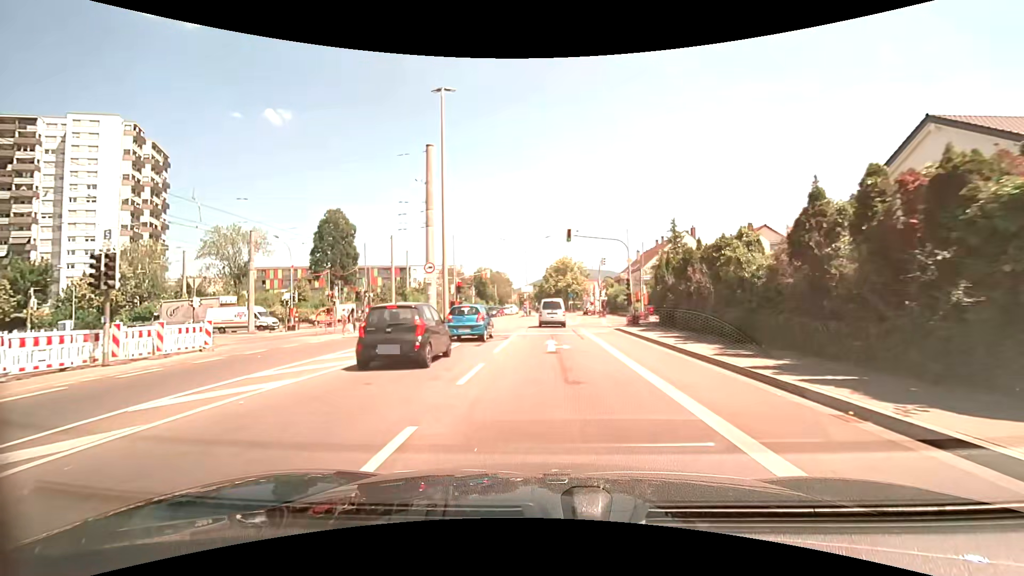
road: tertiary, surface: asphalt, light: Day
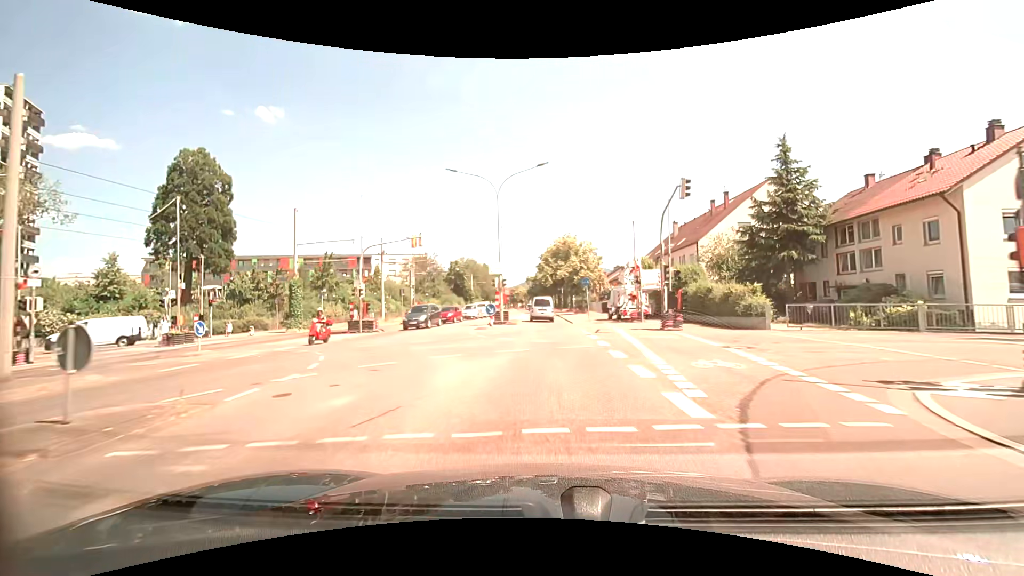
(+0.3, +31.6) m; 0°
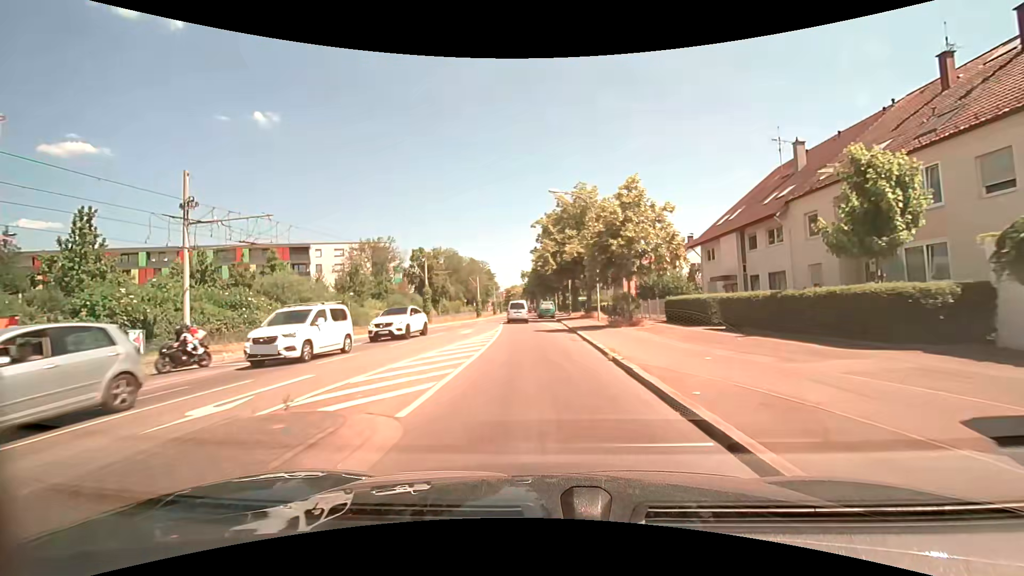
(+0.3, +33.1) m; 0°
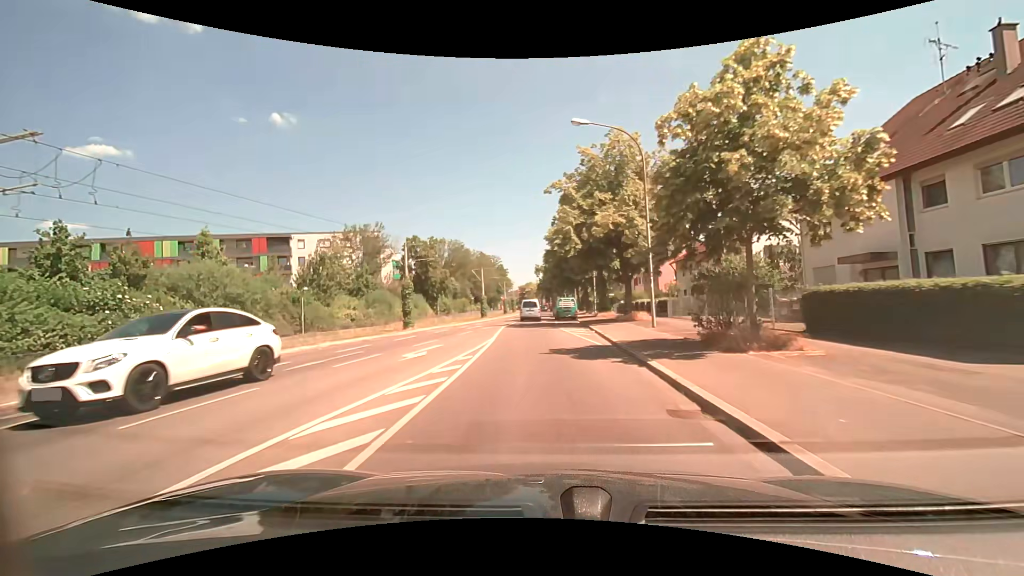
(-0.2, +13.6) m; -2°
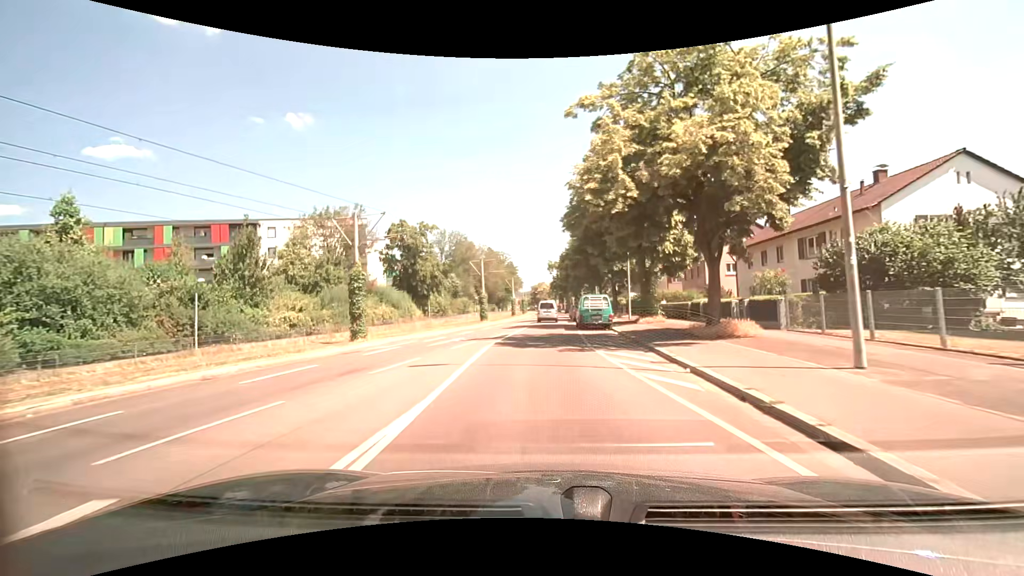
(-0.3, +13.8) m; -1°
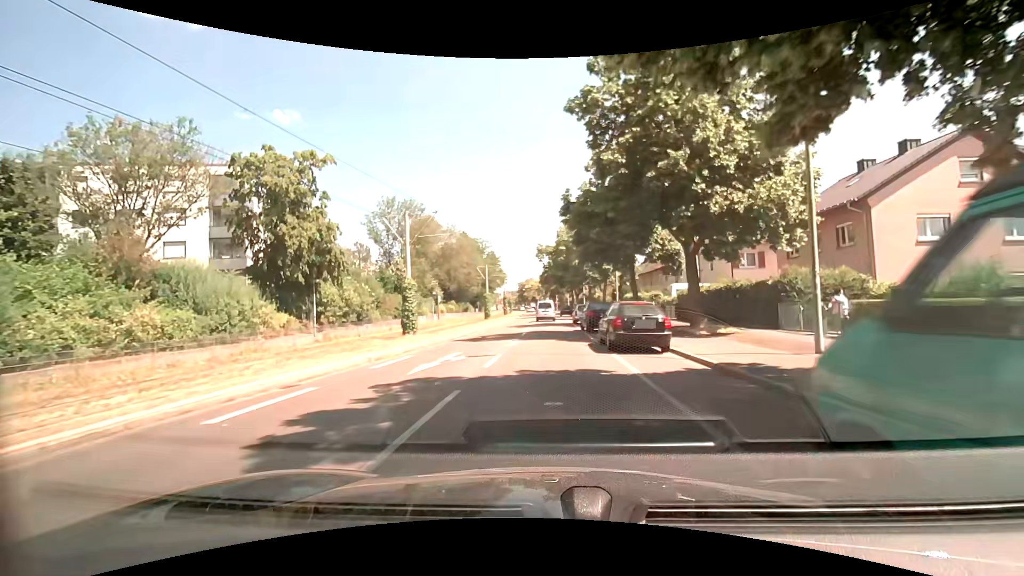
(-0.1, +27.9) m; 0°
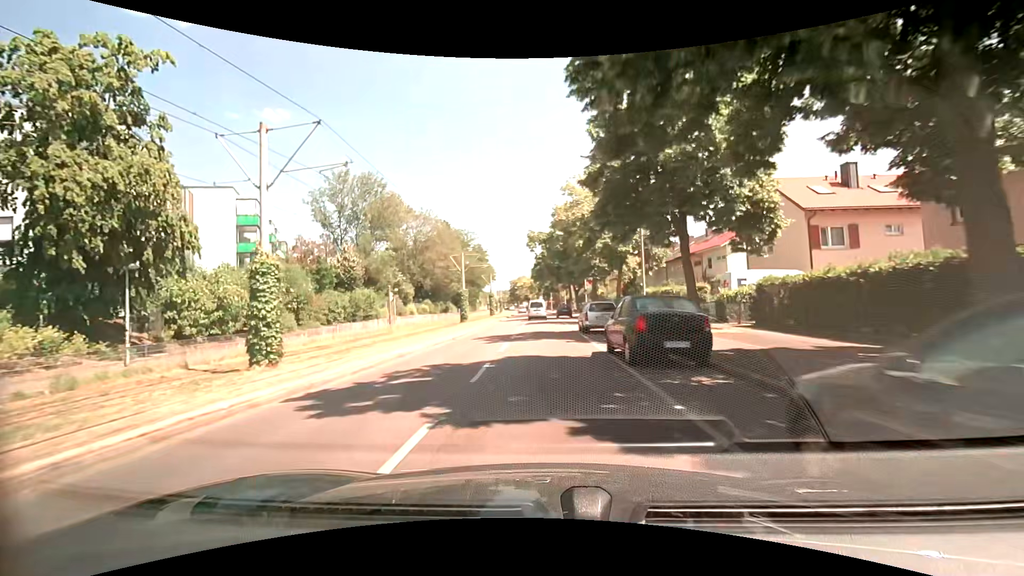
(+0.2, +14.1) m; +2°
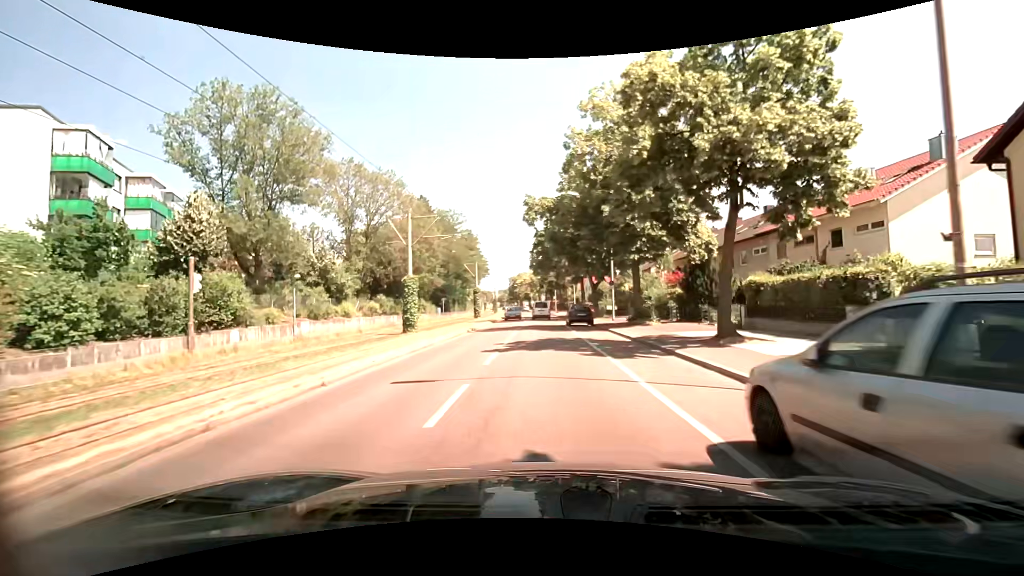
(-0.2, +21.2) m; 0°
(0, +10) (0, +20) (0, +30) (0, +40) (-1, +50) (-1, +60) (-1, +70) (-1, +80) (-2, +90) (-3, +100) m
